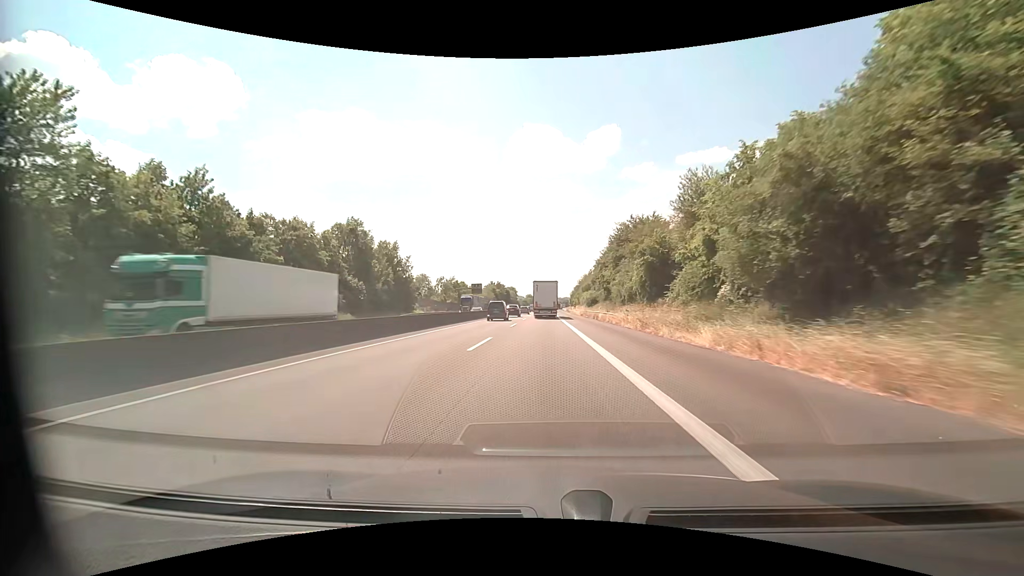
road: motorway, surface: asphalt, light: Day
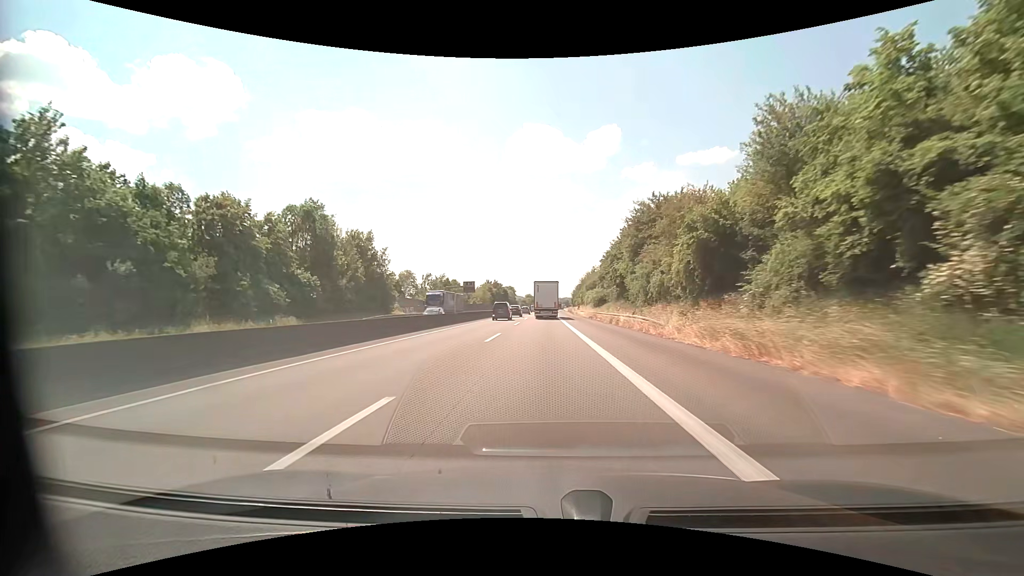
(0.0, +13.7) m; 0°
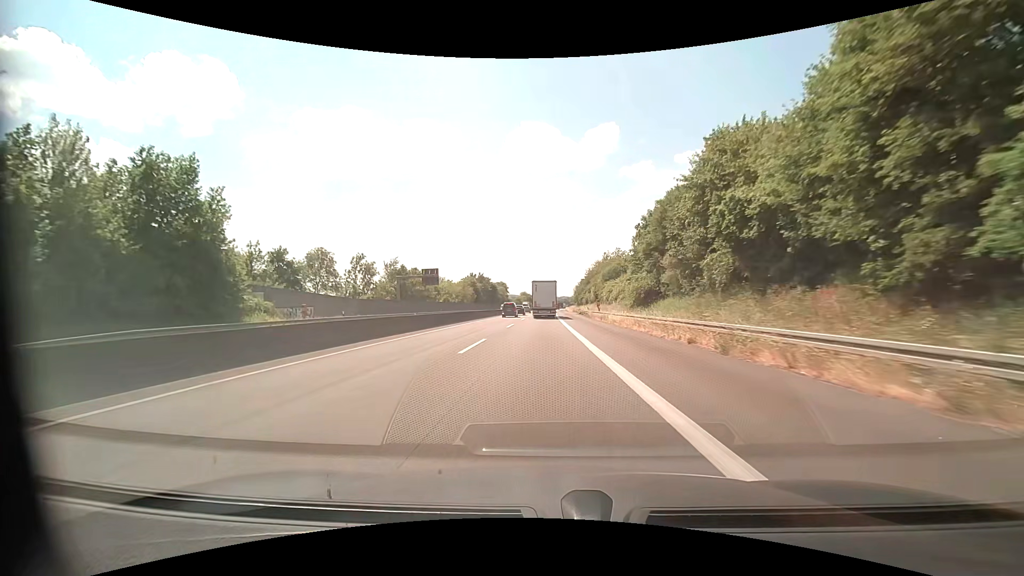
(+0.1, +40.8) m; 0°
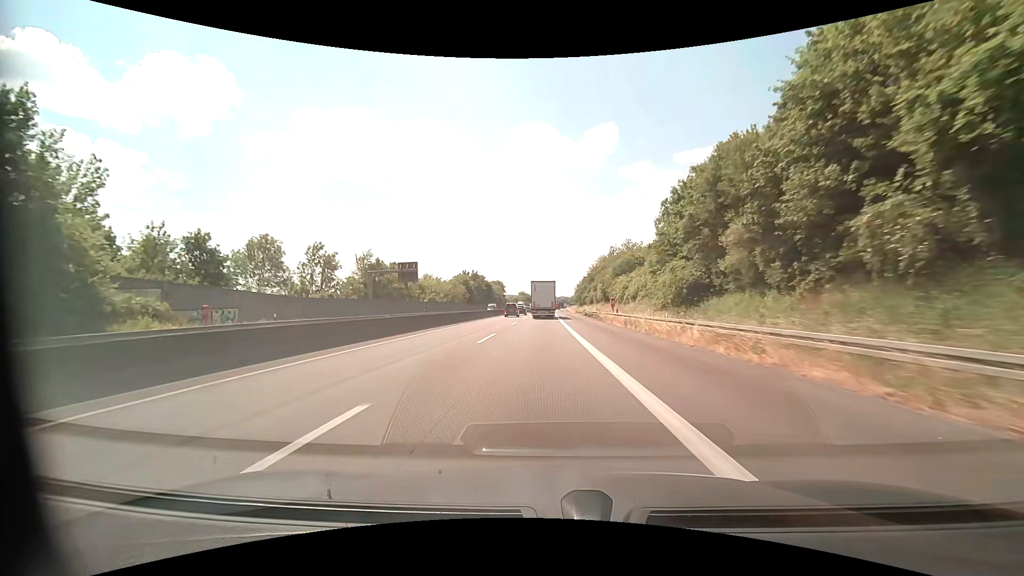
(0.0, +13.5) m; 0°
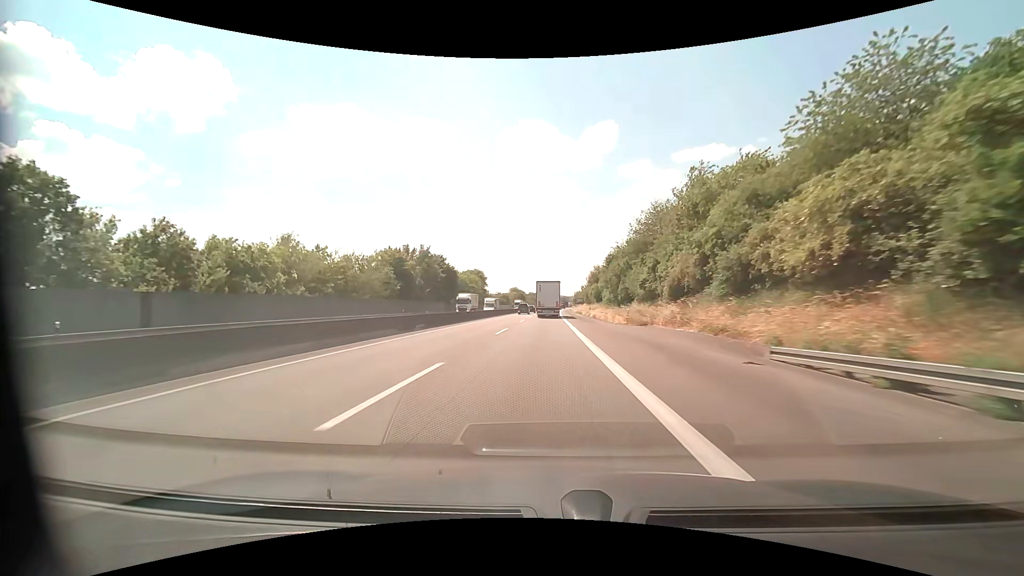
(0.0, +66.8) m; 0°
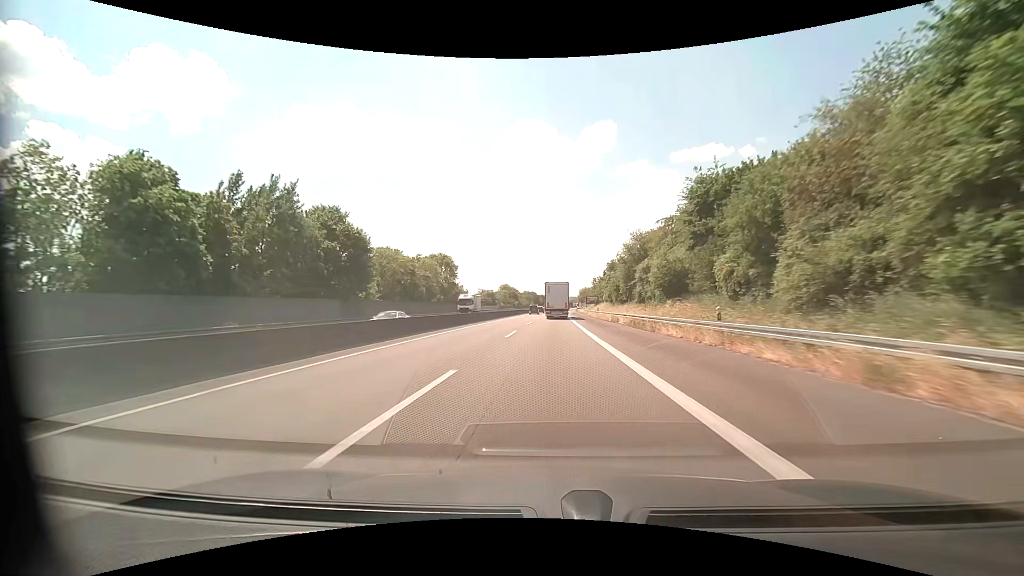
(+0.1, +55.0) m; 0°
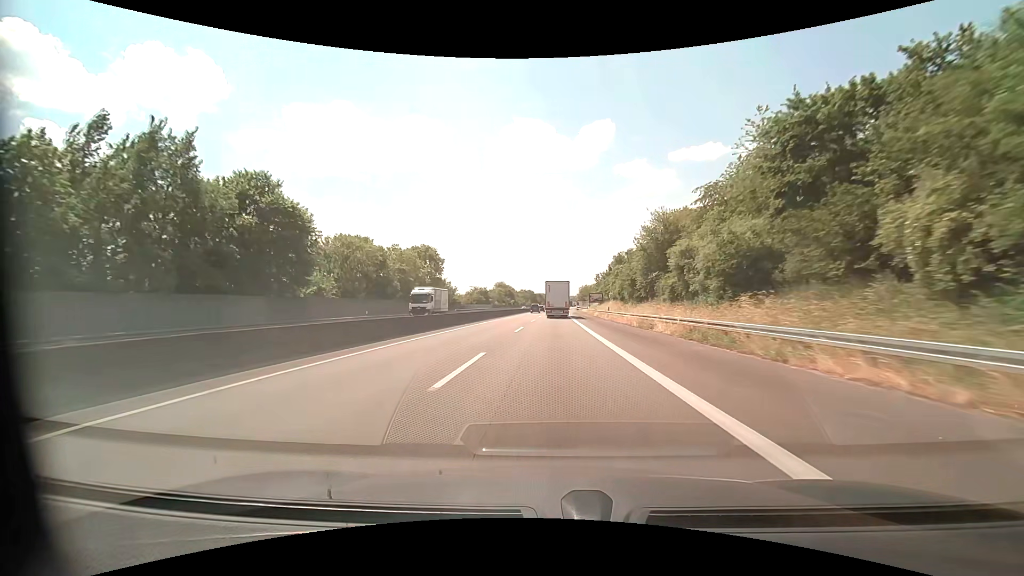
(0.0, +14.1) m; 0°
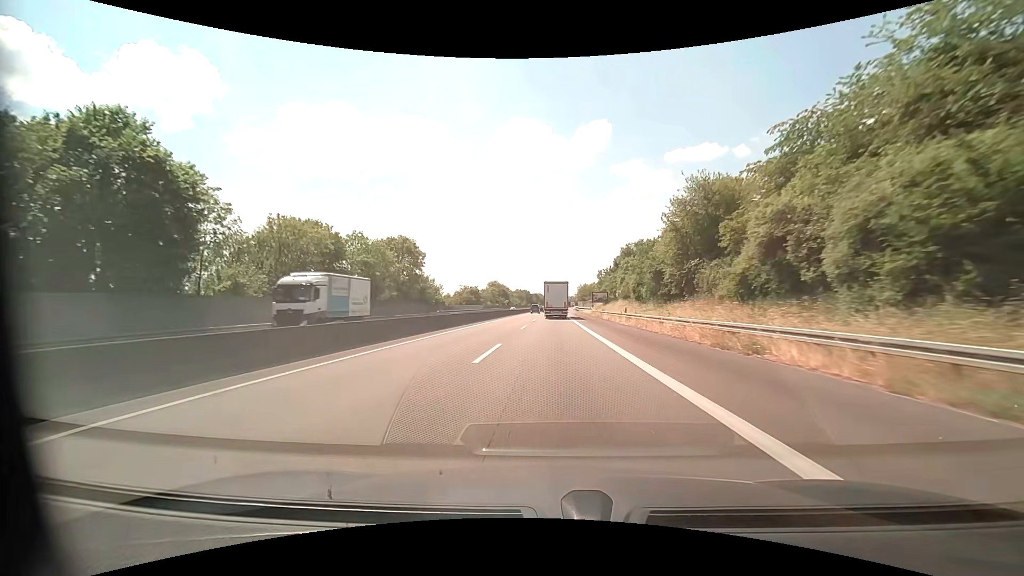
(0.0, +14.2) m; 0°
(0, +10) (0, +20) (0, +30) (0, +40) (+1, +50) (+1, +60) (+1, +70) (+1, +80) (+2, +90) (+2, +100) m
